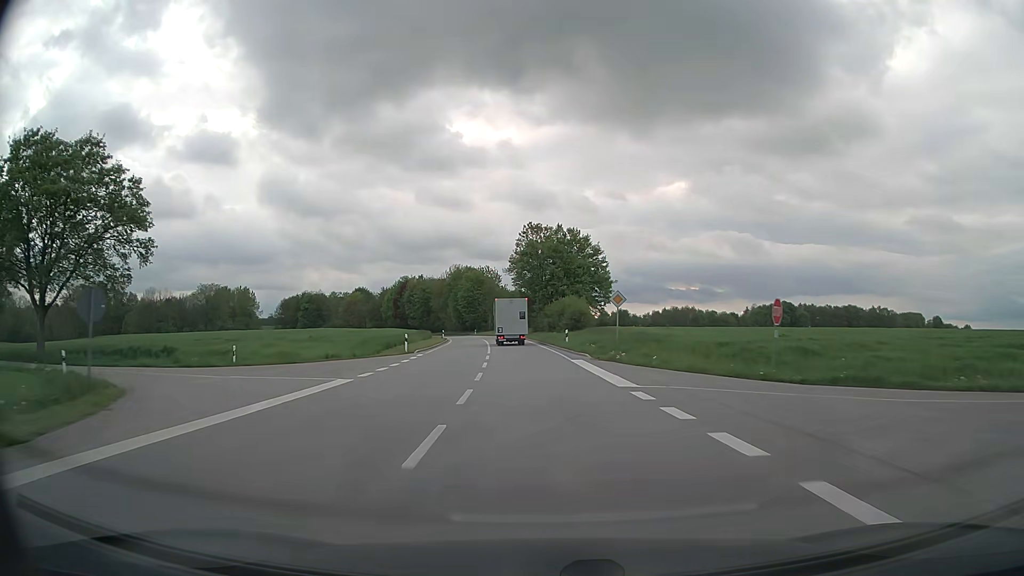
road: secondary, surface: asphalt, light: Day
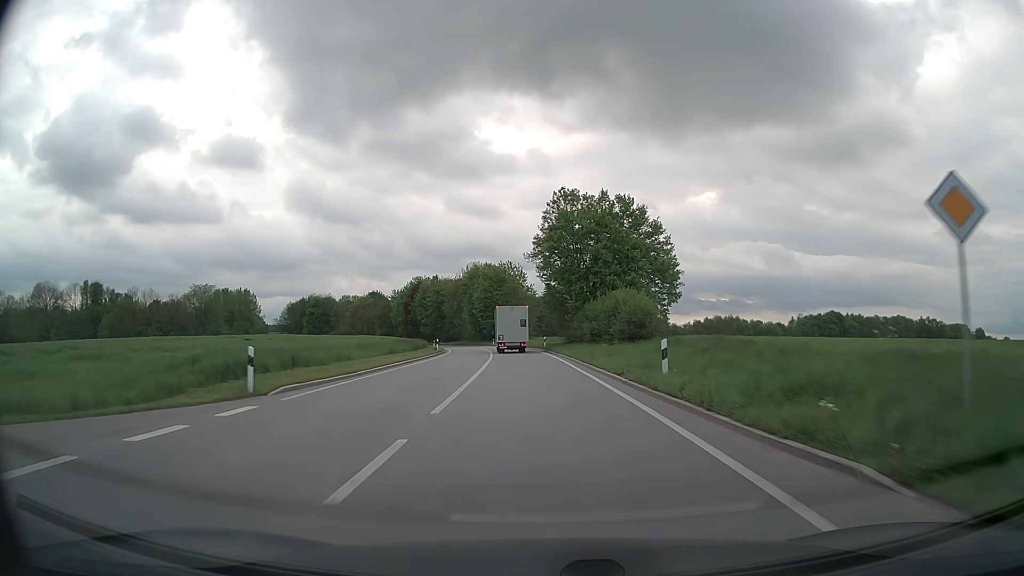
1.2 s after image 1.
(-0.7, +25.4) m; -3°
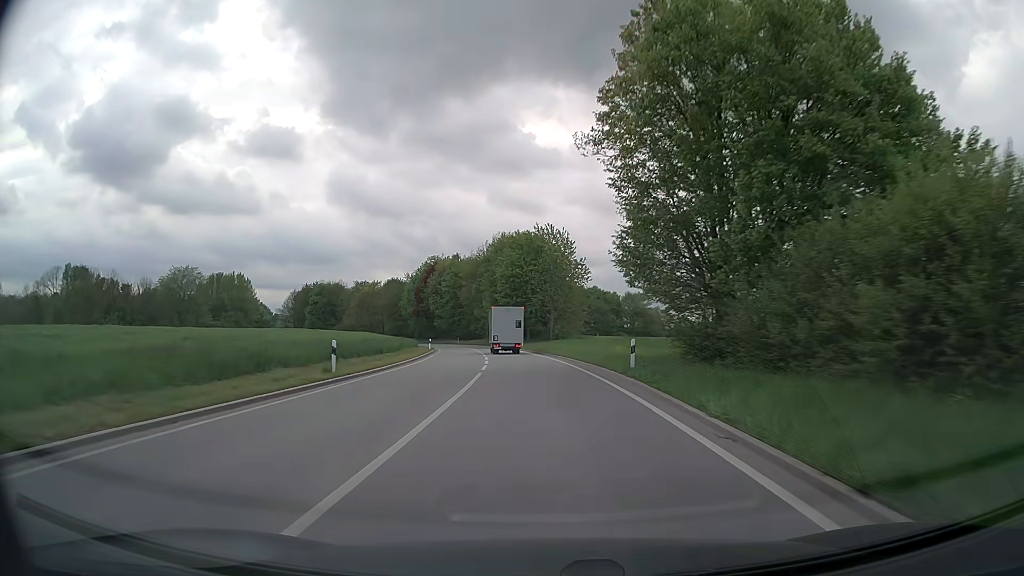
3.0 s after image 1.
(-1.2, +37.9) m; -4°
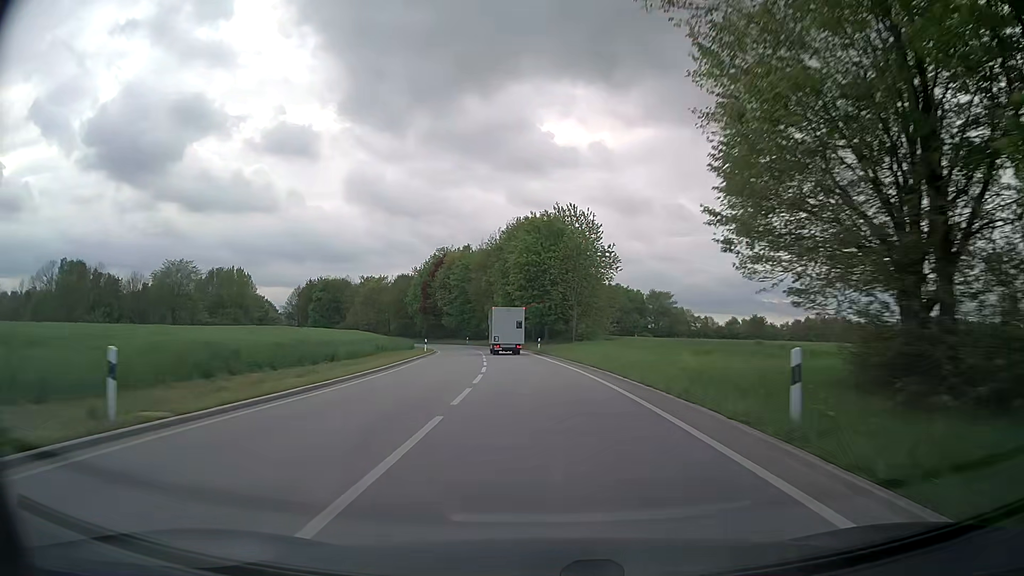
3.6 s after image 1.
(-0.2, +12.6) m; -2°
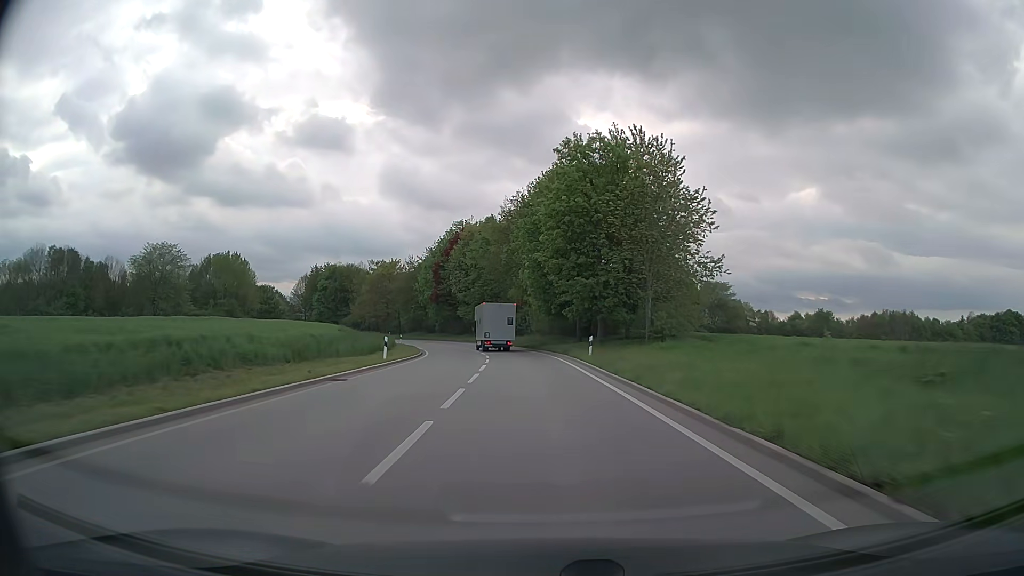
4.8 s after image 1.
(-0.6, +25.1) m; -3°
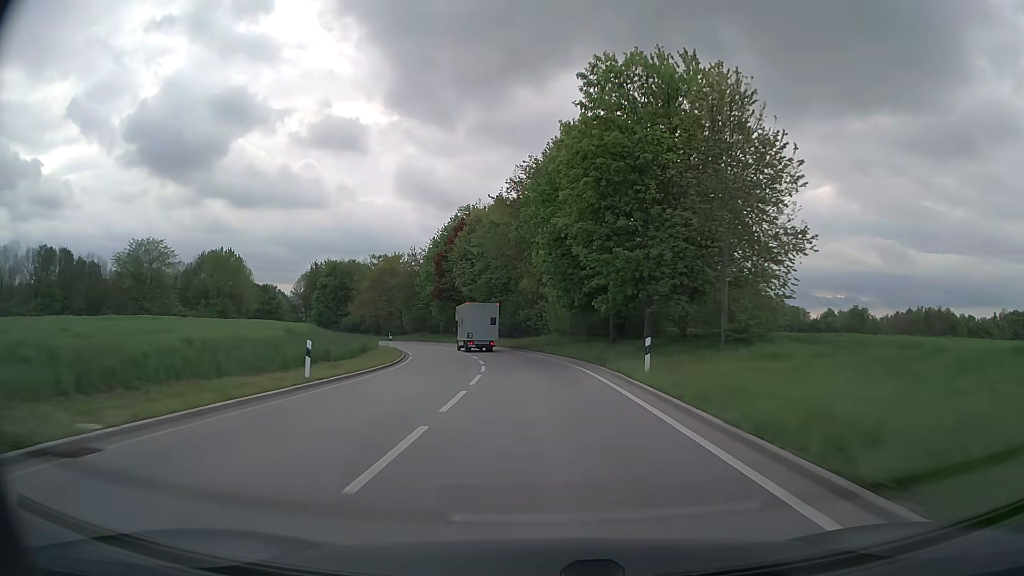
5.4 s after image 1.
(-0.2, +12.4) m; -2°
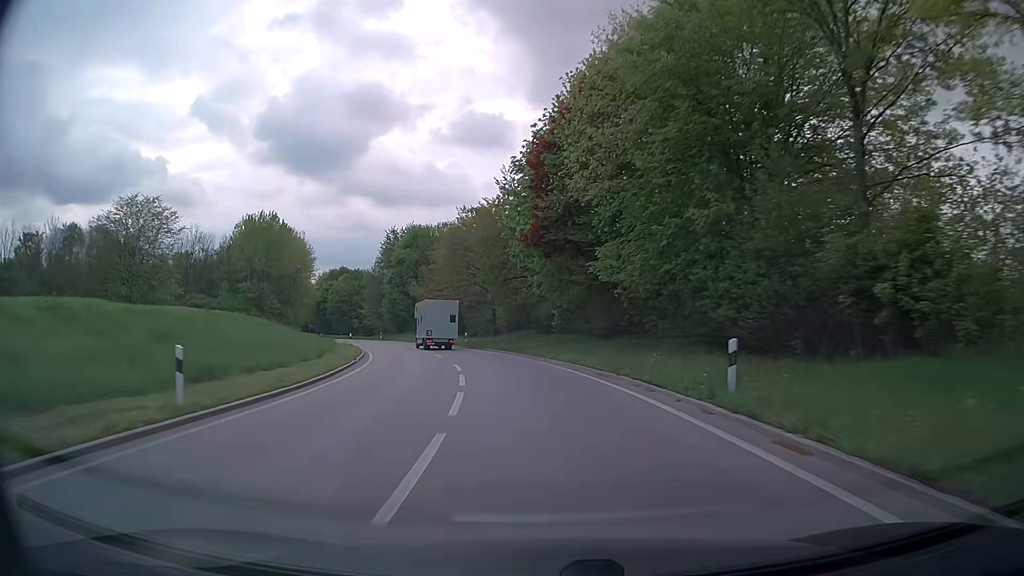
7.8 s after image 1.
(-4.5, +48.8) m; -12°
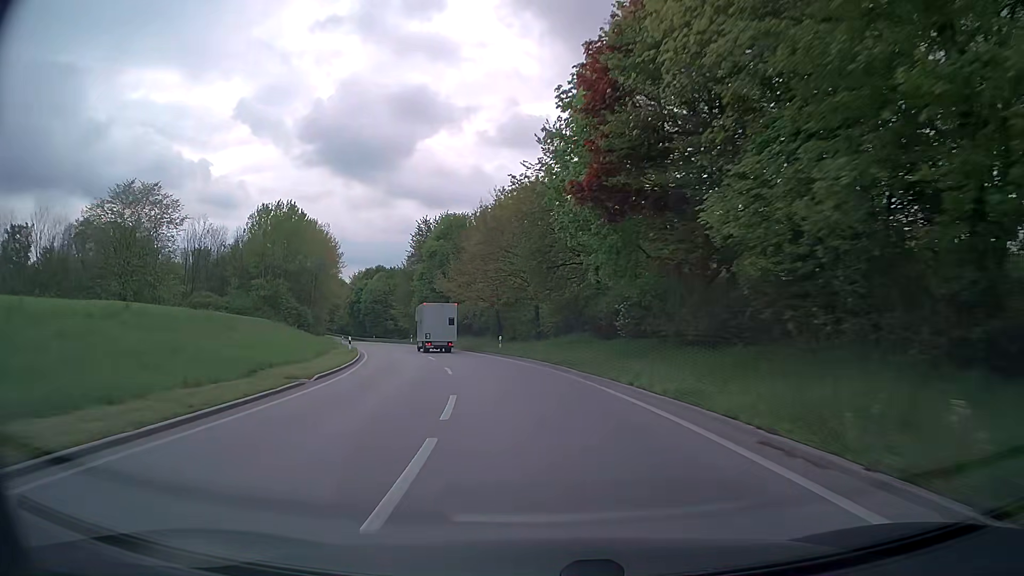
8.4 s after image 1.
(-0.4, +12.2) m; -4°
(0, +10) (-1, +20) (-3, +30) (-5, +40) (-8, +49) (-11, +59) (-14, +68) (-17, +78) (-21, +87) (-24, +96) m
